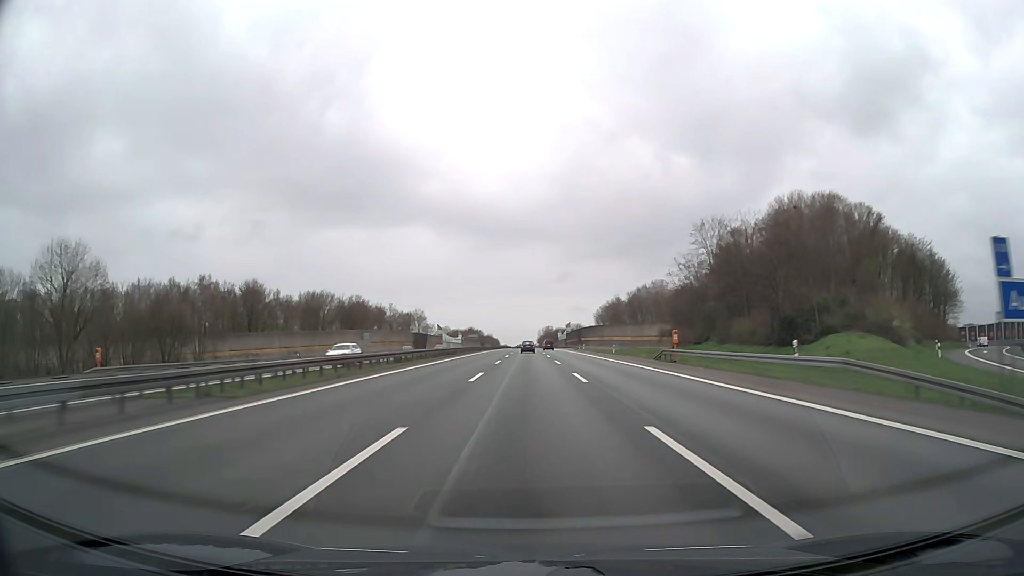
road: motorway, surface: asphalt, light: Day
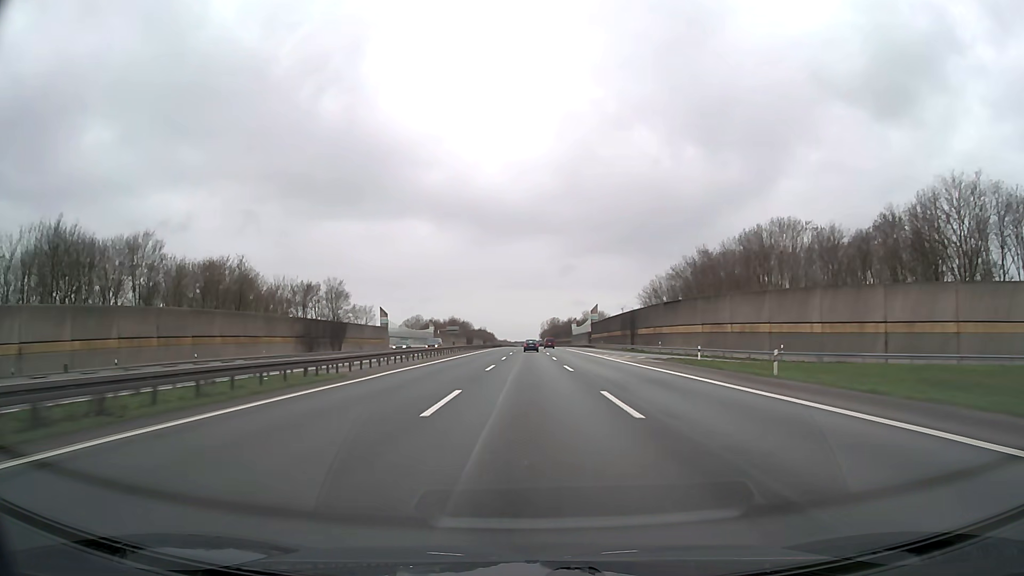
(-0.1, +100.6) m; 0°
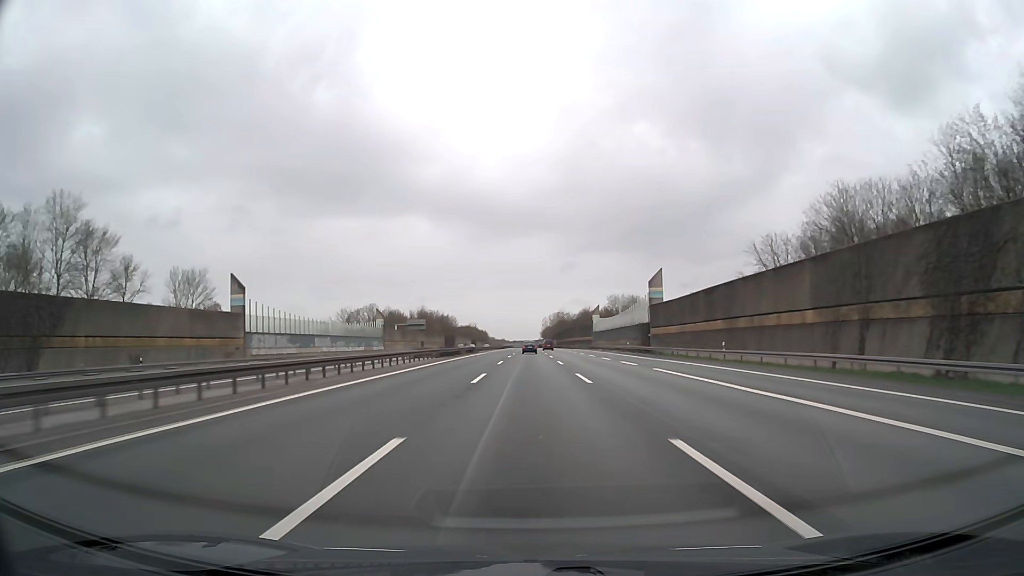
(+0.1, +80.3) m; 0°
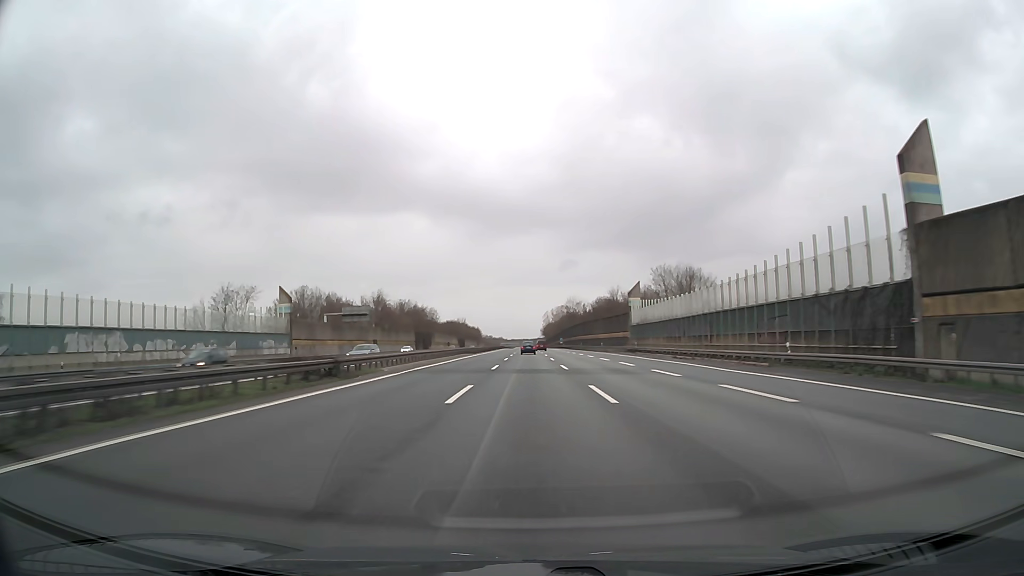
(+0.1, +60.2) m; 0°
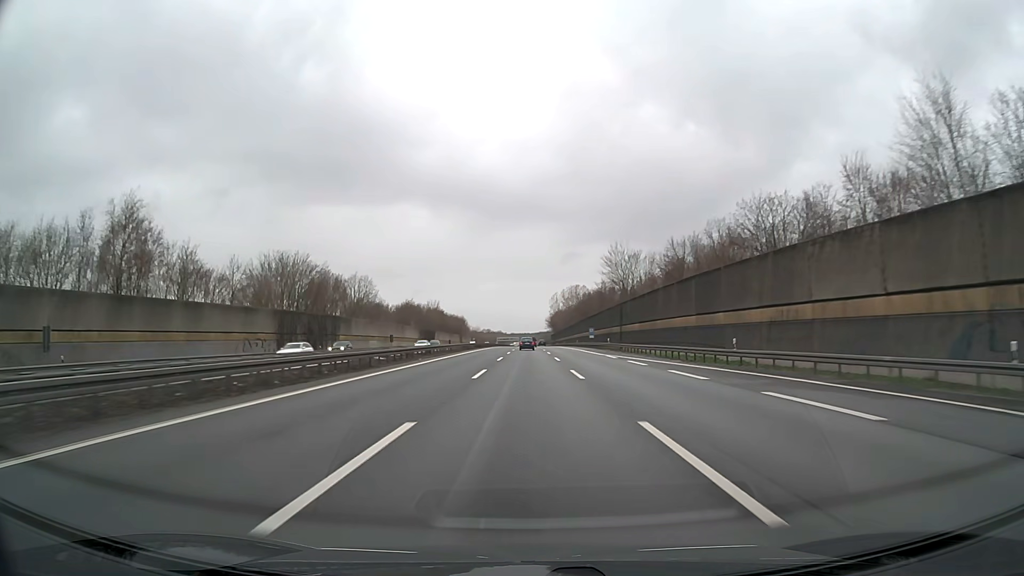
(-0.1, +100.8) m; 0°
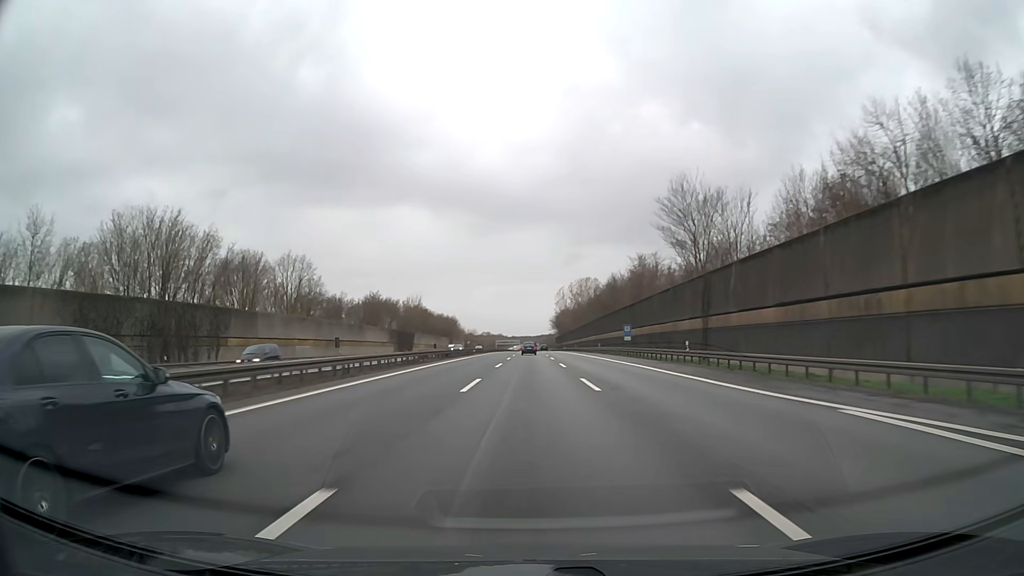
(0.0, +40.5) m; 0°
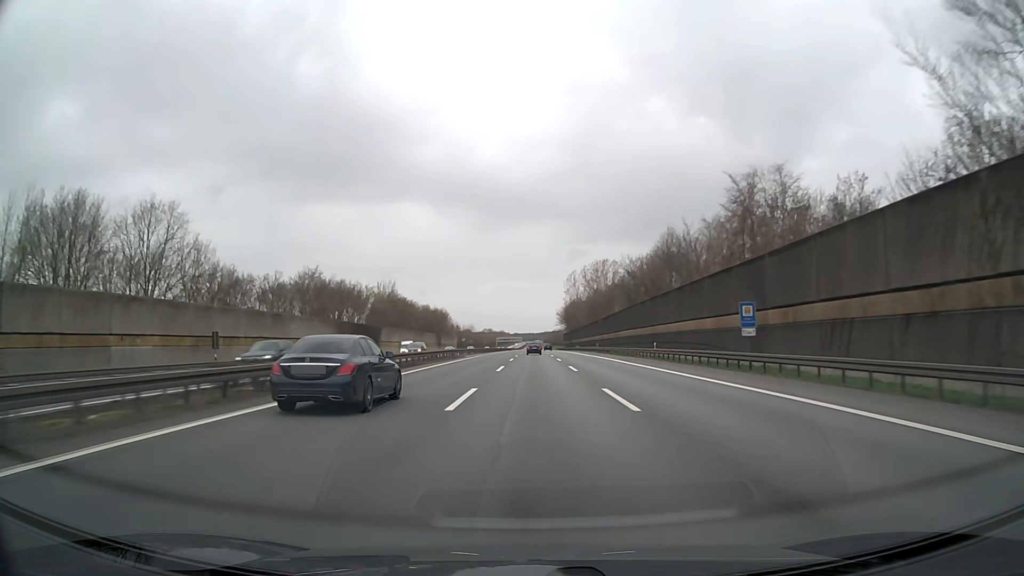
(-0.1, +40.8) m; 0°
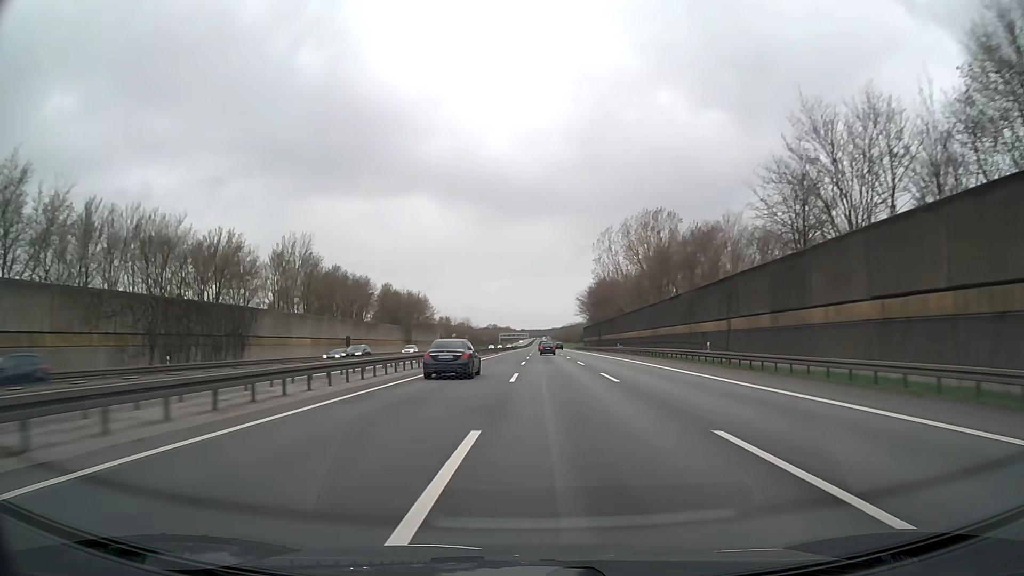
(-0.4, +62.8) m; -1°
(0, +10) (0, +20) (0, +30) (0, +40) (0, +50) (0, +60) (-1, +70) (-1, +80) (-1, +90) (-1, +100) m
